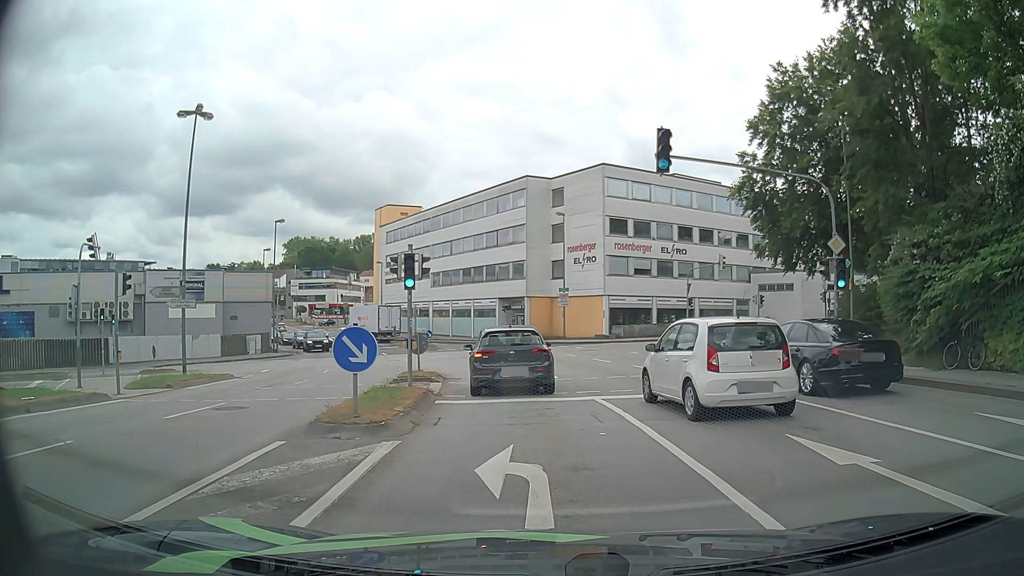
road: tertiary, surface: asphalt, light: Day
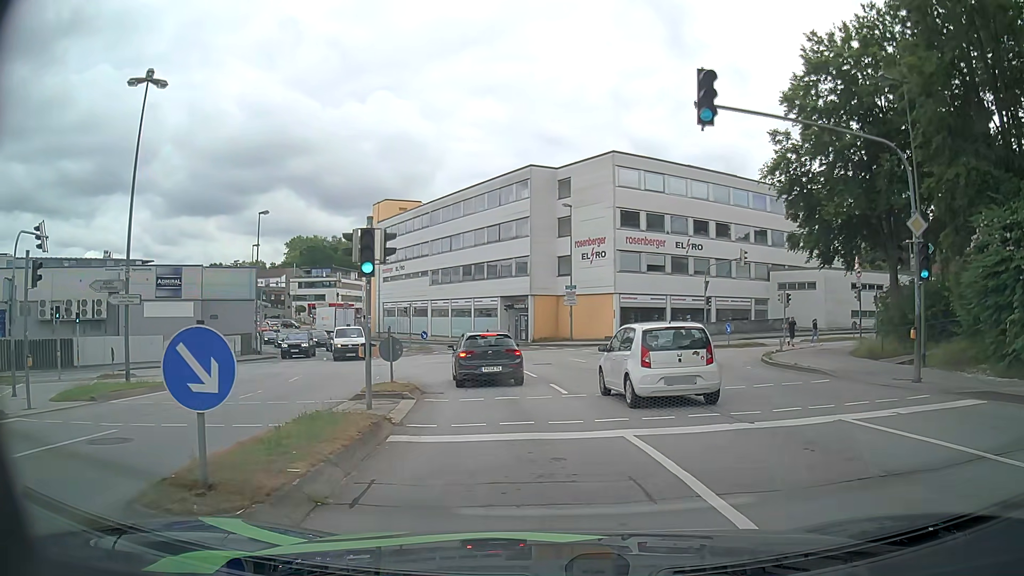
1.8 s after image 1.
(-0.1, +4.5) m; -2°
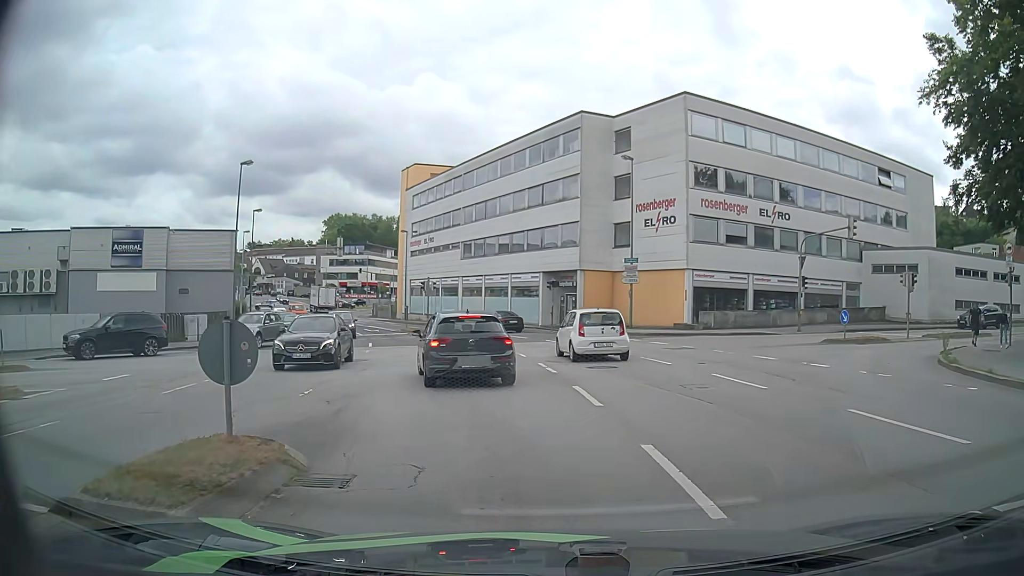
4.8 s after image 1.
(-0.3, +10.4) m; -3°
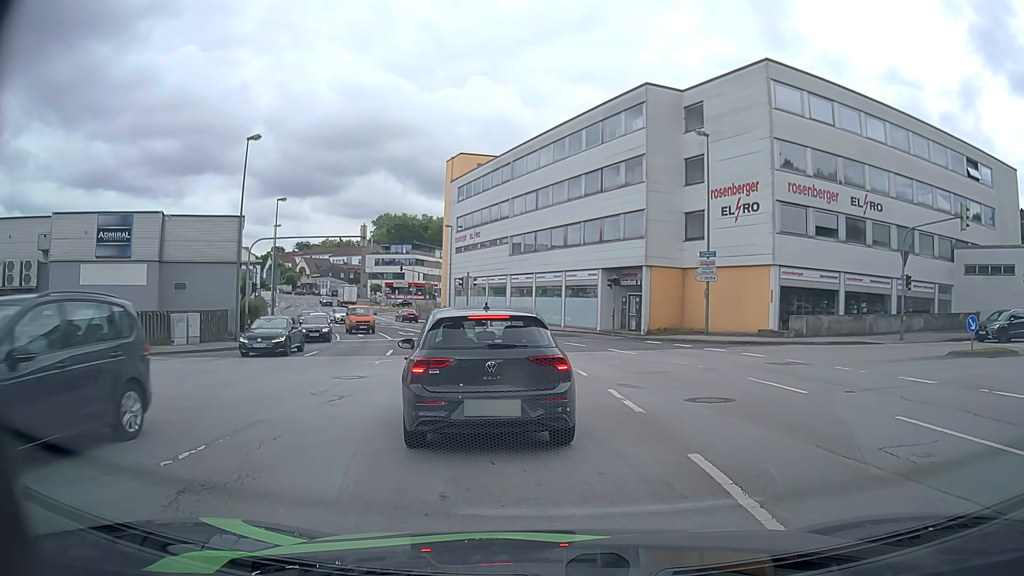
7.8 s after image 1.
(-0.3, +6.0) m; -5°
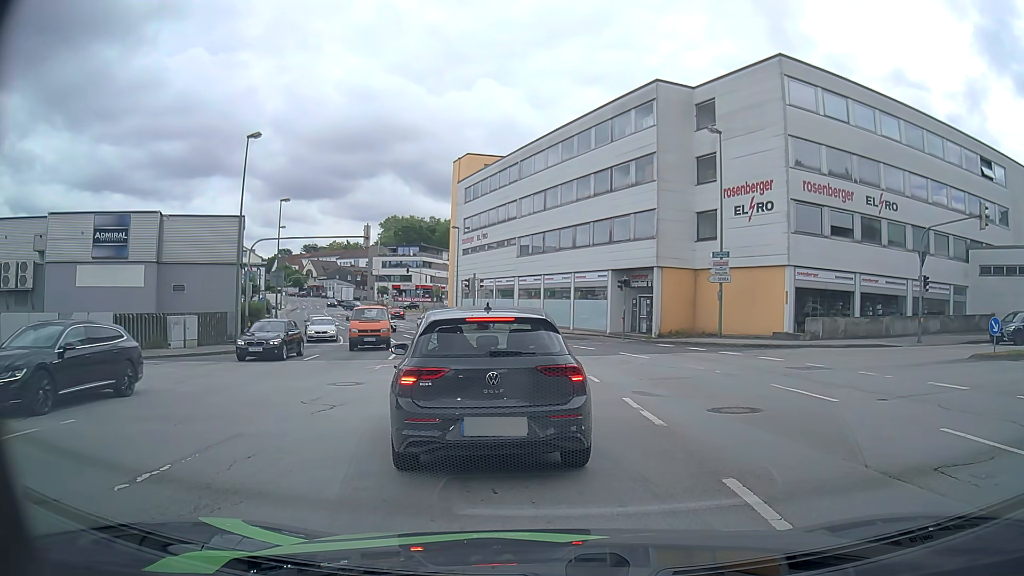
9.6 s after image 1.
(0.0, +0.9) m; 0°
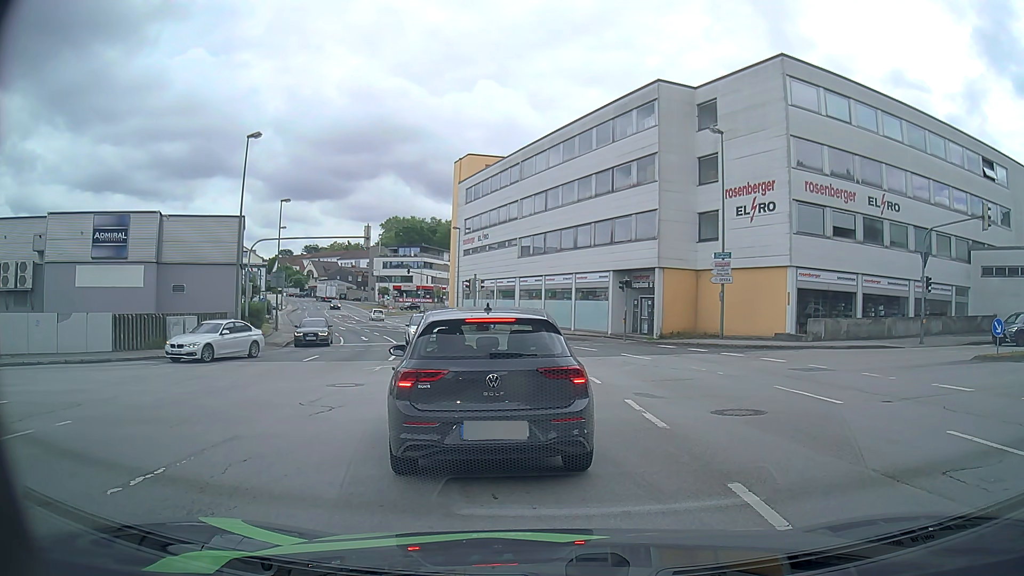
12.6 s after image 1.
(0.0, +0.2) m; 0°
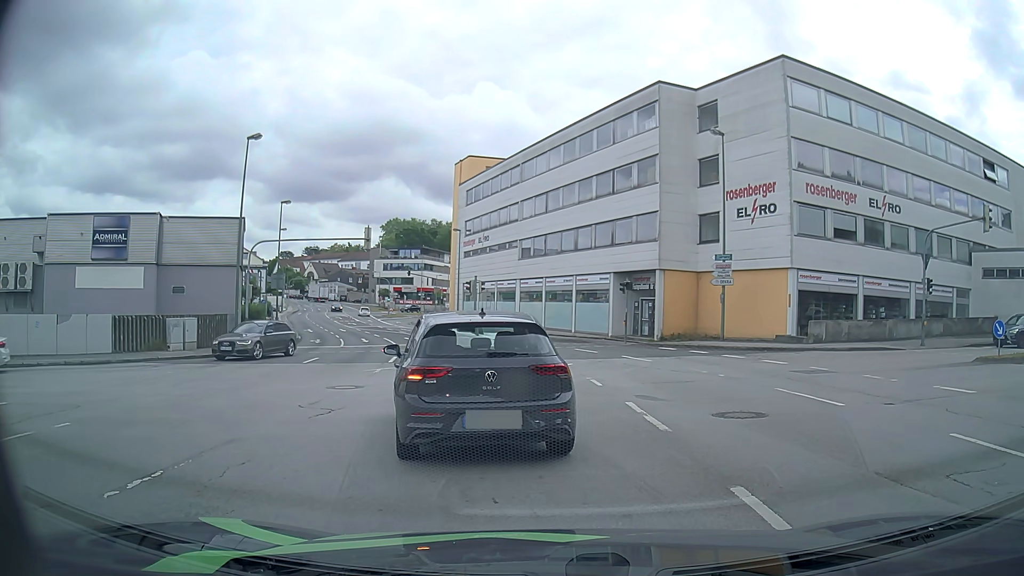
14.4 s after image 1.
(0.0, 0.0) m; 0°
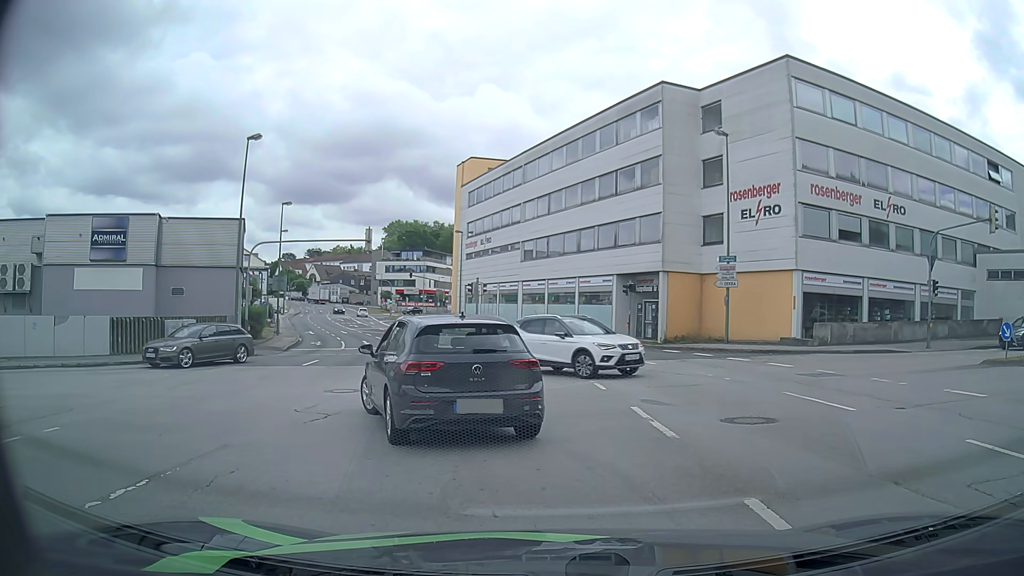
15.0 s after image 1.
(0.0, +0.4) m; 0°
